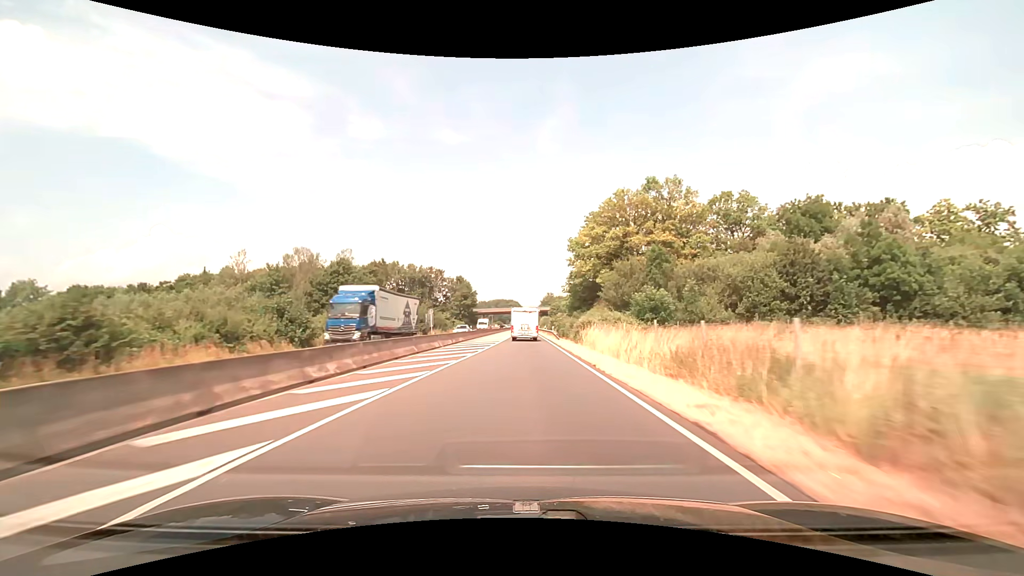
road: trunk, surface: asphalt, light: Day
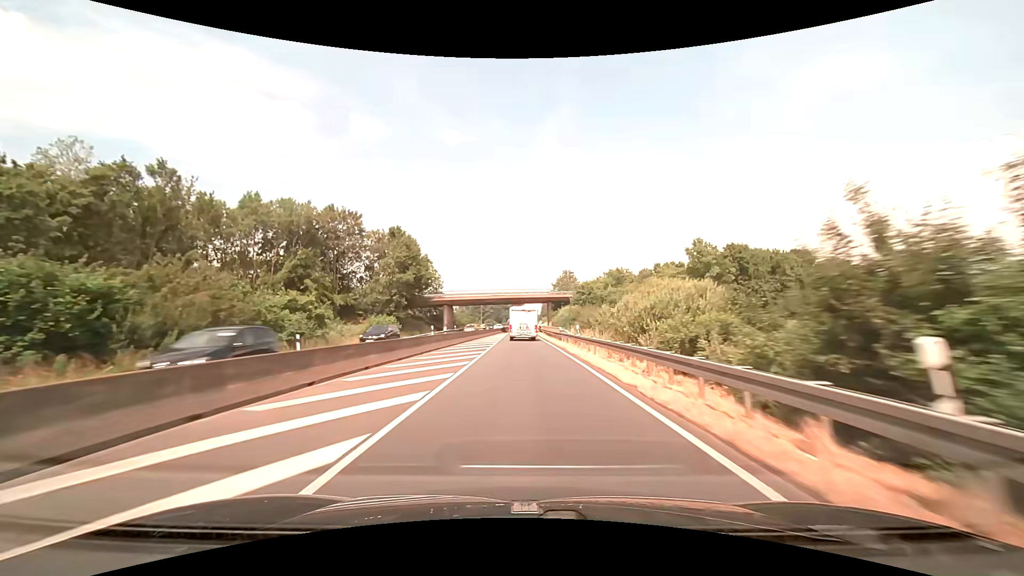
(+0.2, +72.7) m; 0°
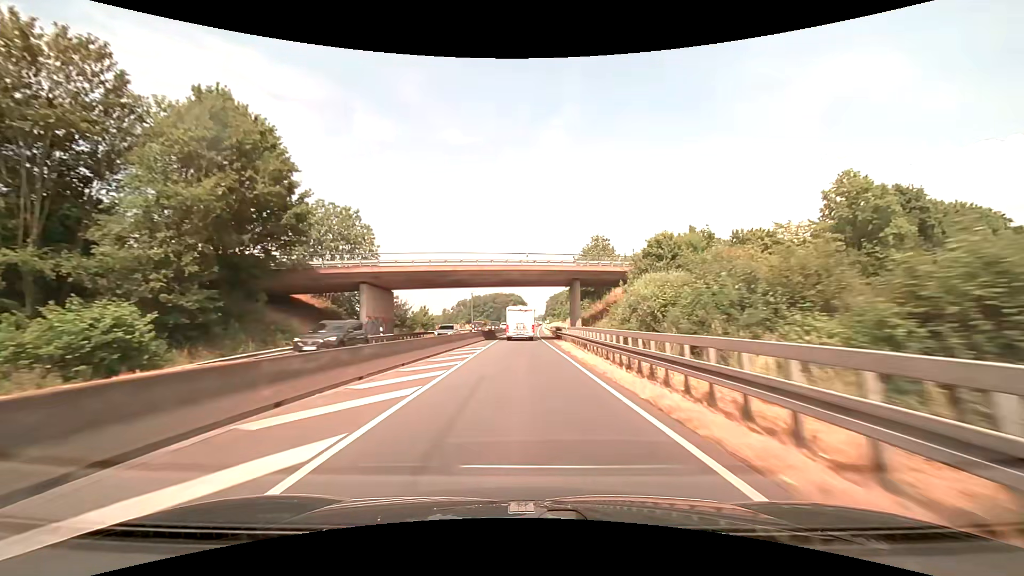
(-0.1, +43.2) m; 0°
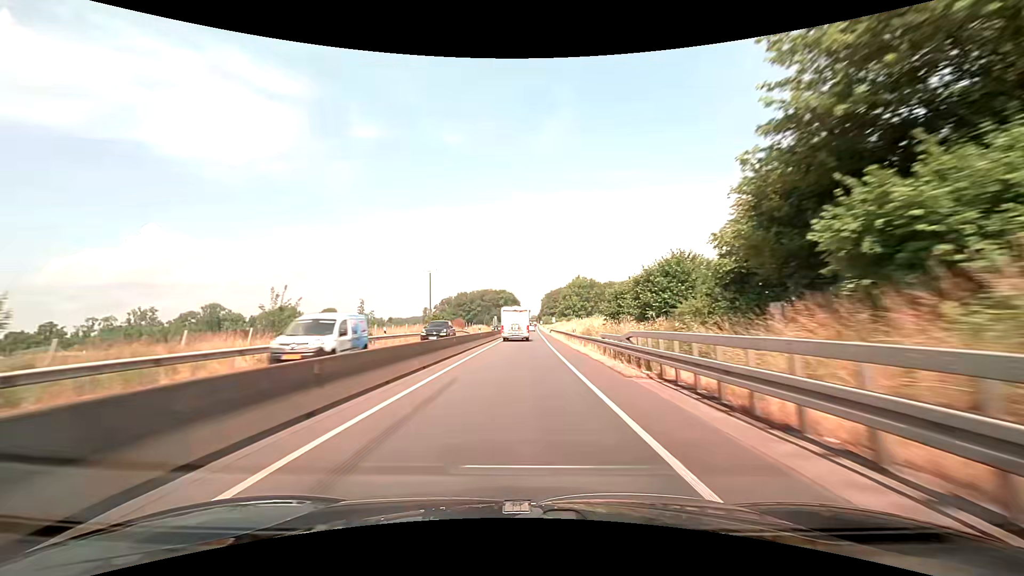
(+0.2, +57.2) m; 0°
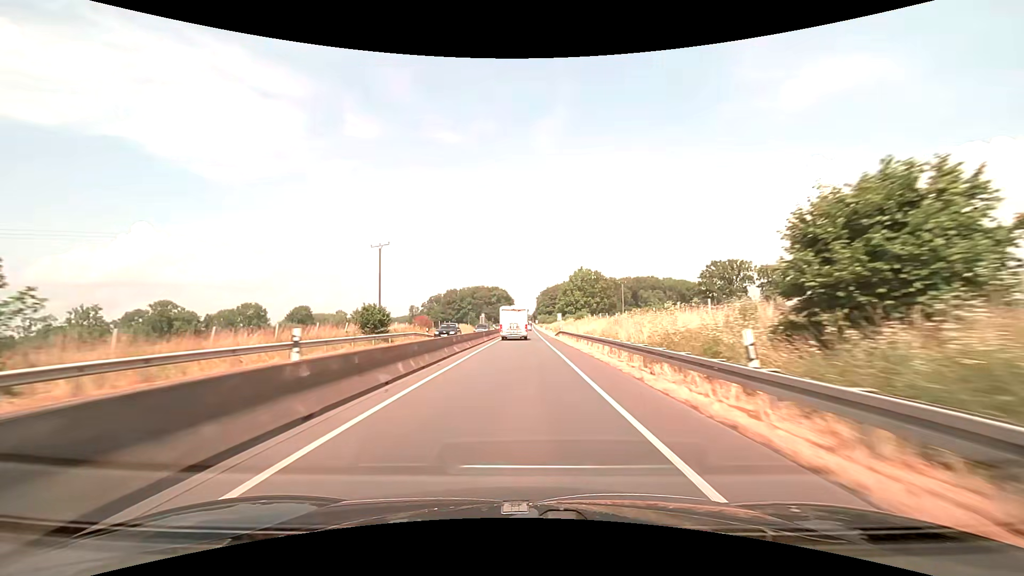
(+0.4, +28.5) m; +1°
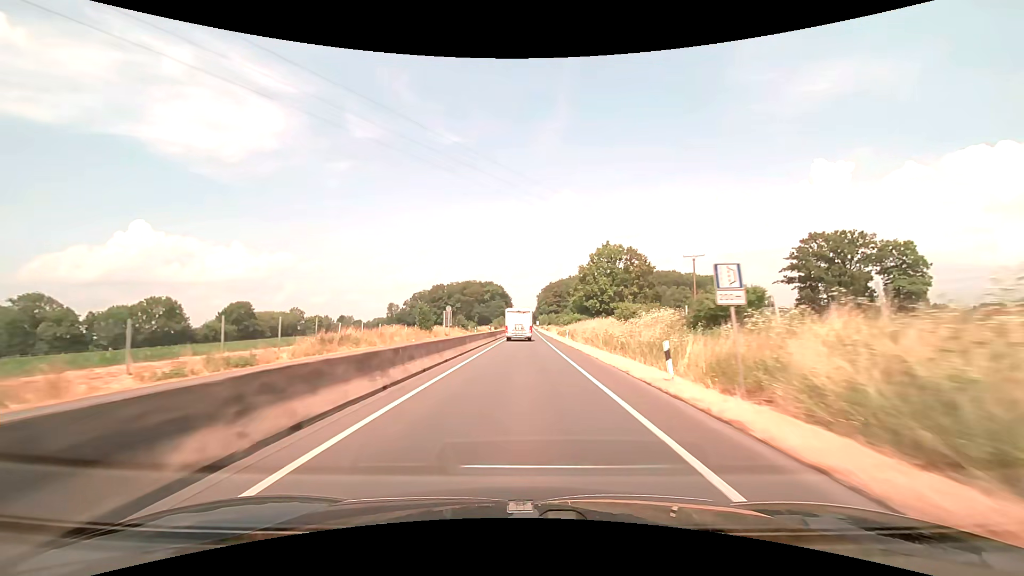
(+0.1, +57.0) m; 0°
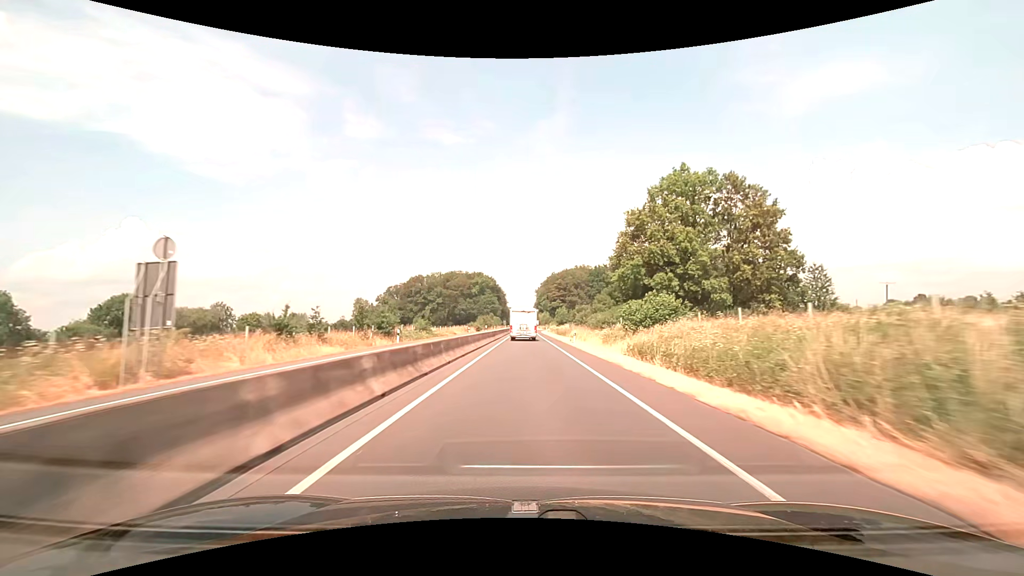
(0.0, +57.5) m; 0°
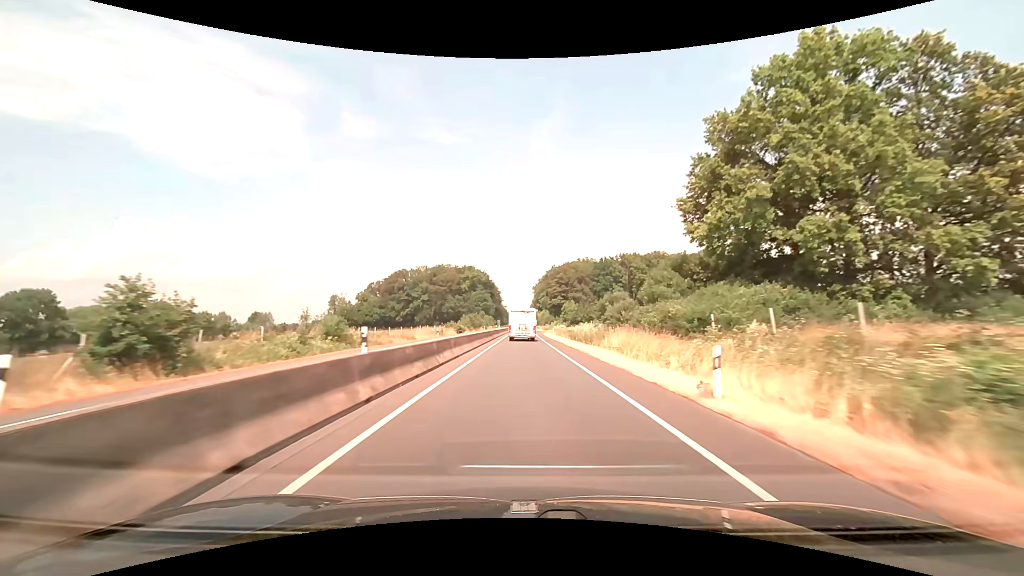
(+0.1, +28.7) m; 0°
(0, +10) (0, +20) (0, +30) (0, +40) (0, +50) (0, +60) (0, +70) (0, +80) (0, +90) (0, +100) m
